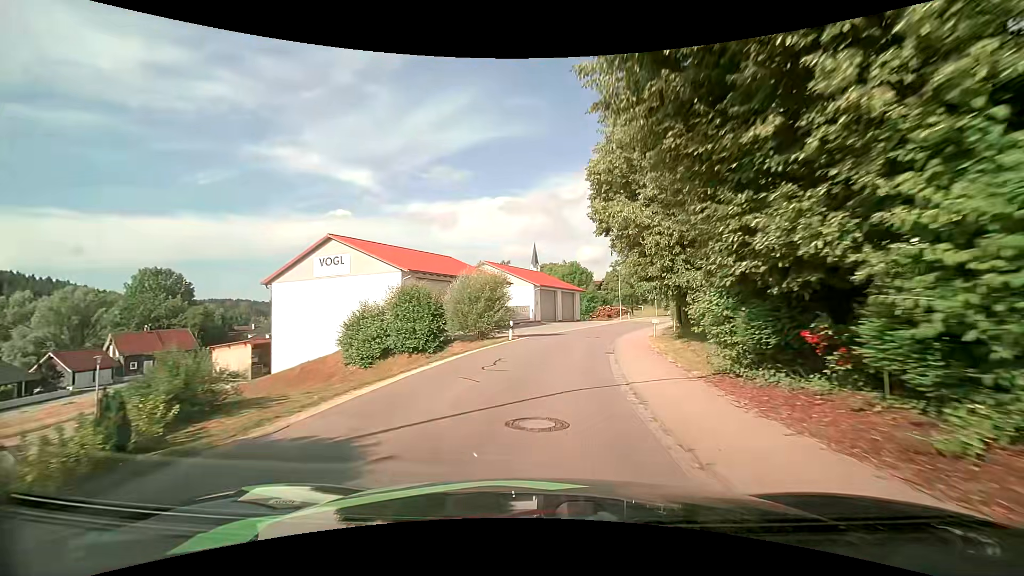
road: tertiary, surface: asphalt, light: Day
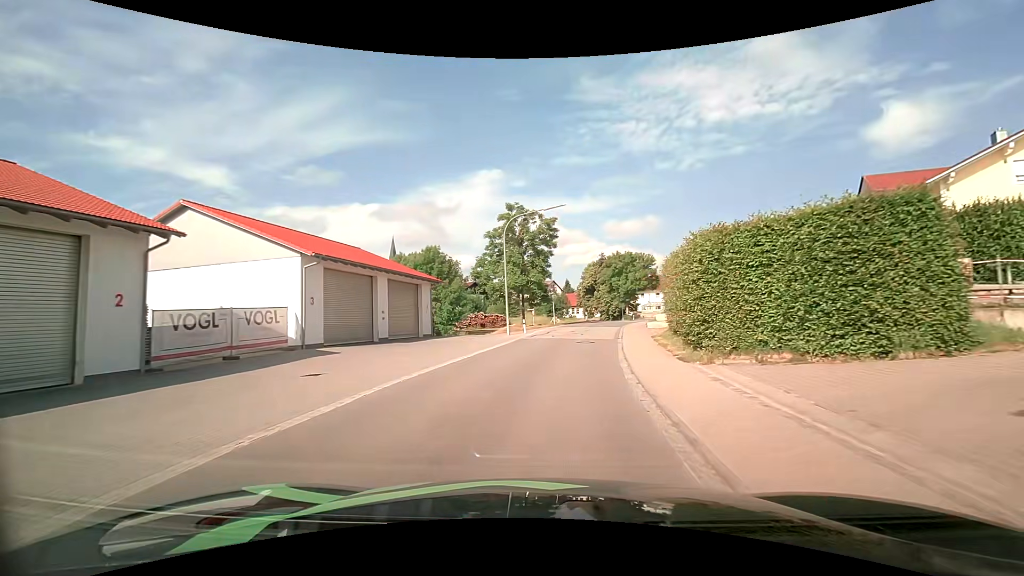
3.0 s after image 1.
(+4.2, +33.6) m; +15°
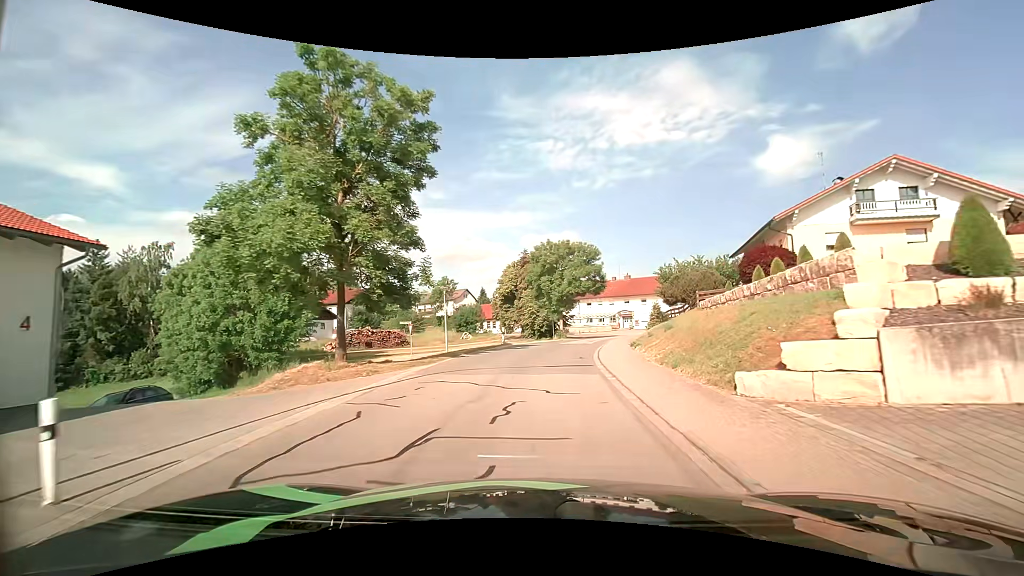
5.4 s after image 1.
(+2.1, +24.6) m; +9°
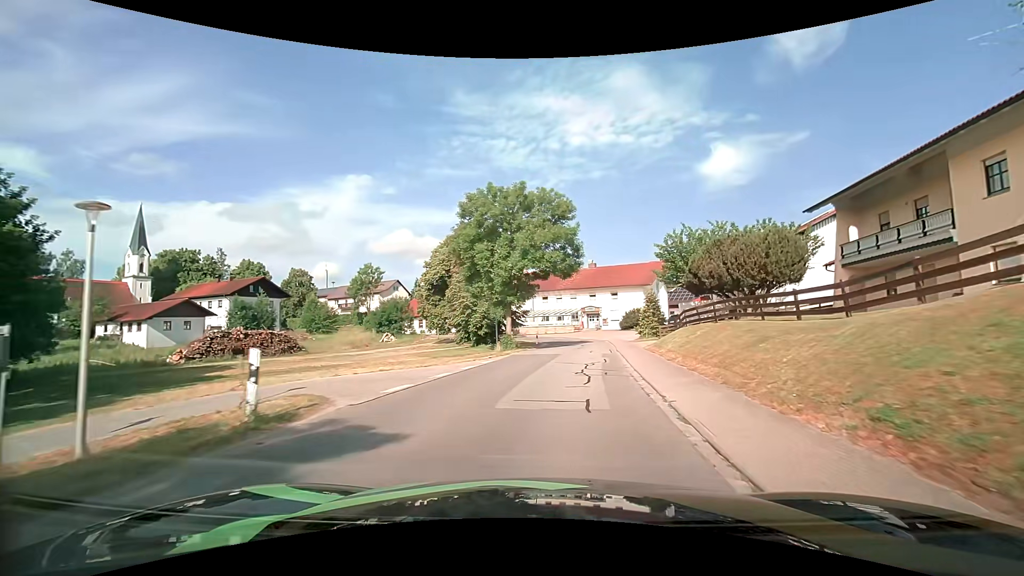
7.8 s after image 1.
(+1.0, +22.3) m; +6°
(0, +10) (+1, +20) (+3, +30) (+4, +40) (+4, +50) (+3, +60) (0, +69) (-6, +77) (-13, +84) (-21, +90) m
